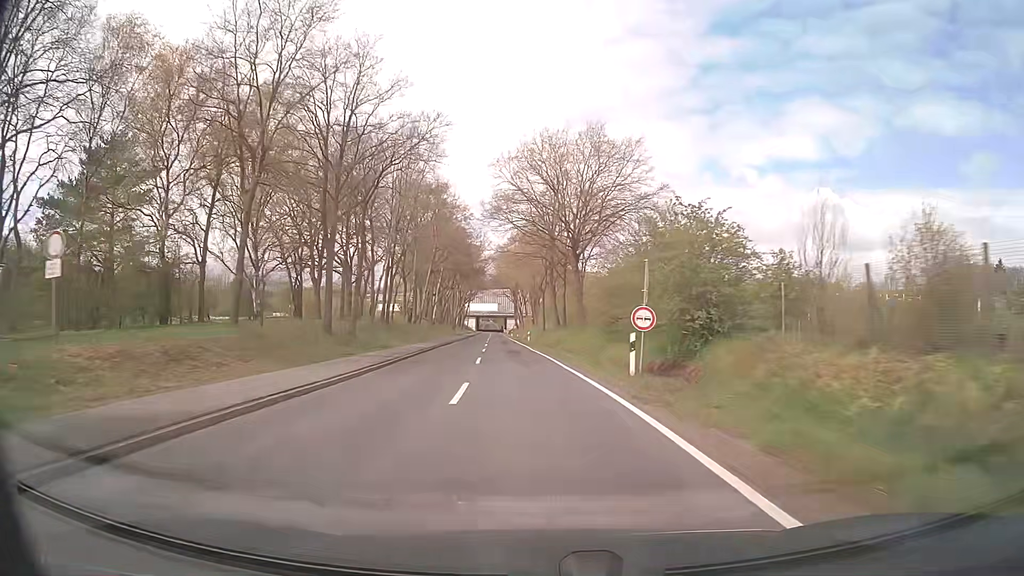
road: secondary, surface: asphalt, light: Day
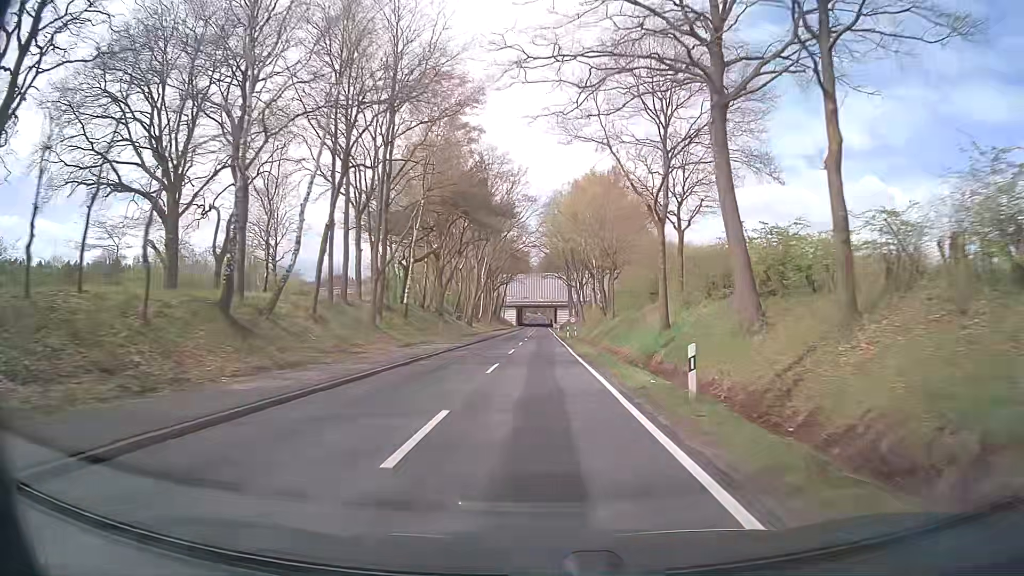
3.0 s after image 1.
(-2.7, +54.0) m; -4°
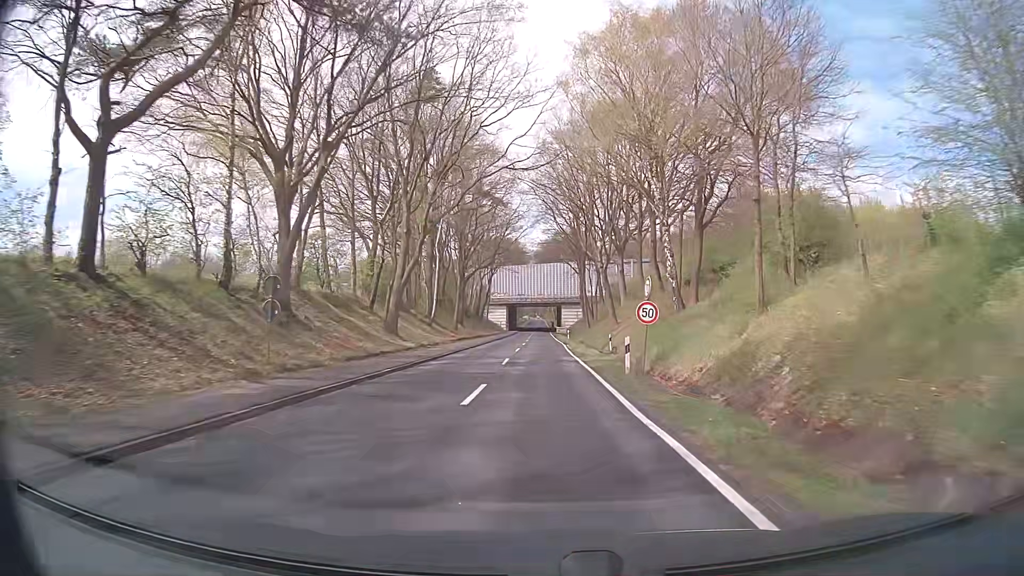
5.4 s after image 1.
(0.0, +43.3) m; 0°
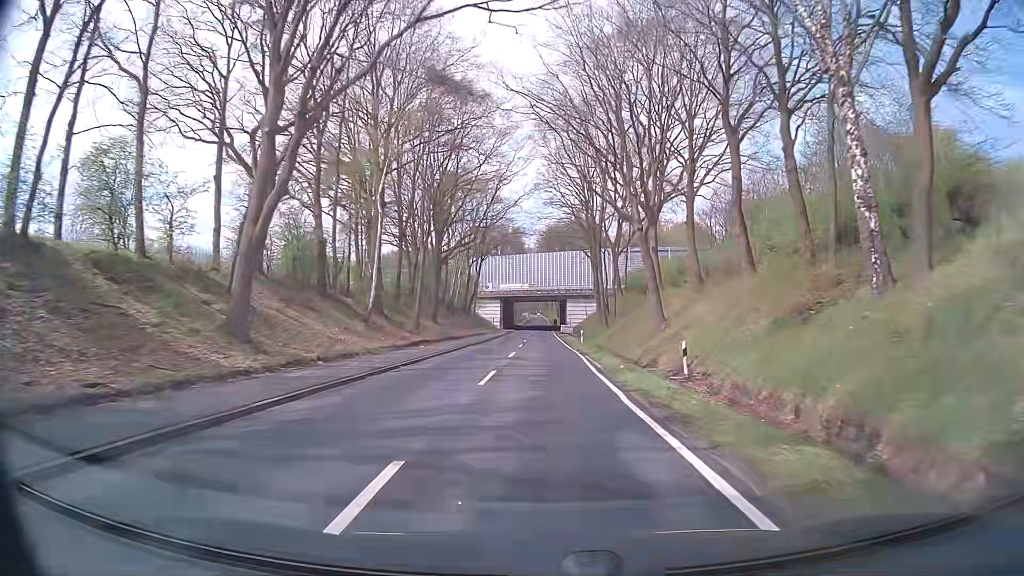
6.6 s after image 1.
(-0.1, +21.4) m; 0°
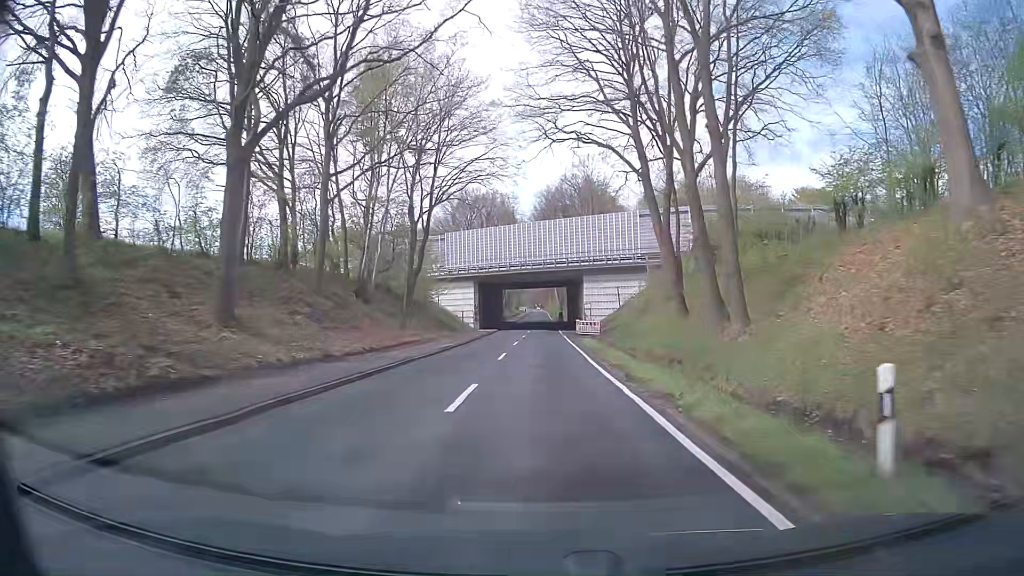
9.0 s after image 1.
(+0.1, +41.3) m; 0°
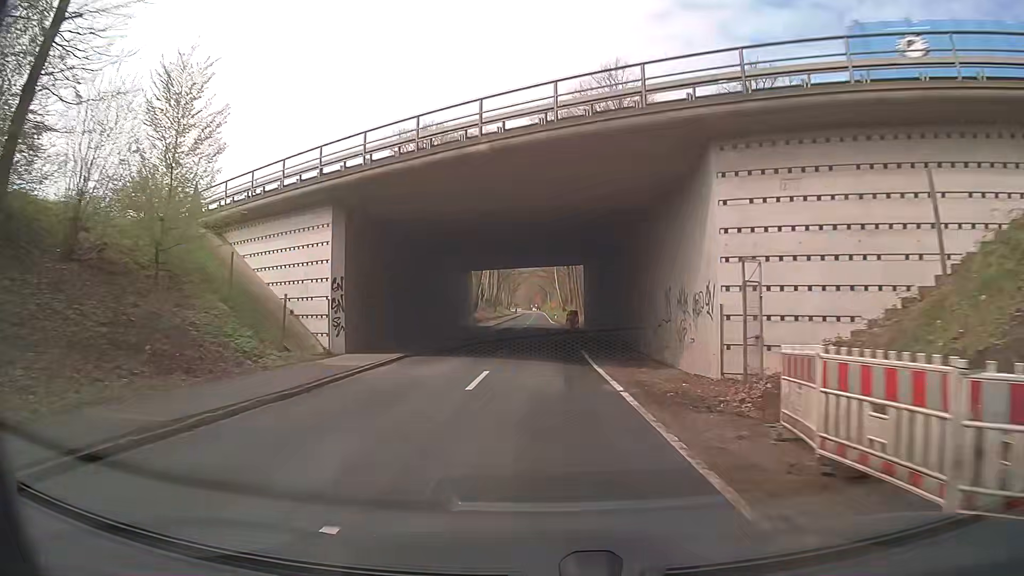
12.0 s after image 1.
(0.0, +45.7) m; 0°
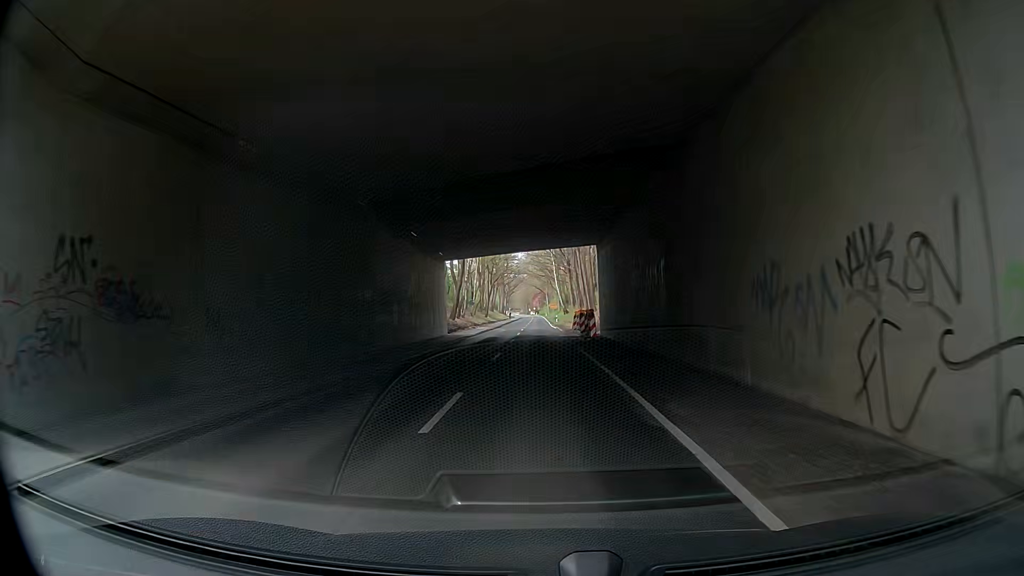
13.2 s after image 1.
(+0.1, +16.5) m; +1°
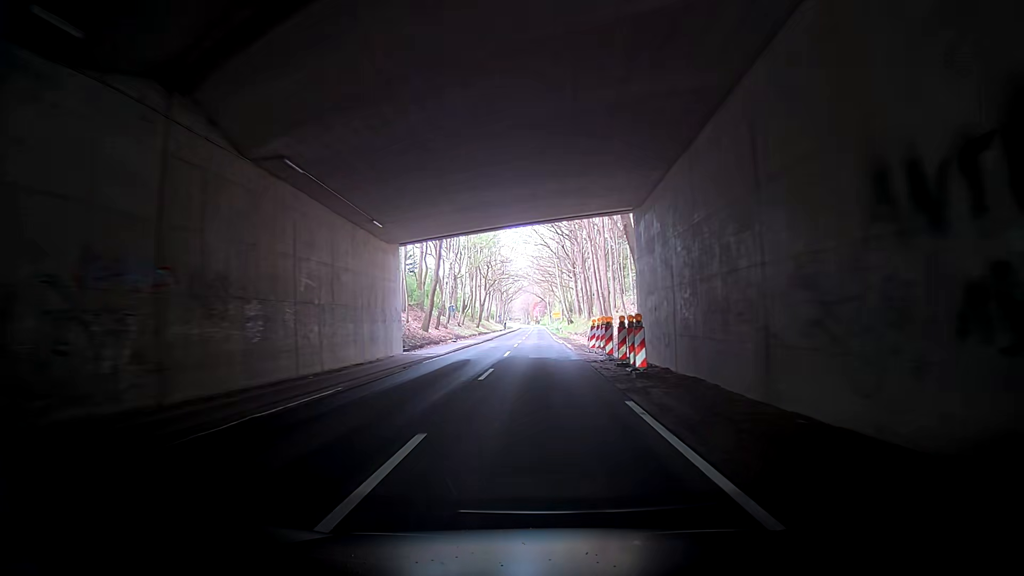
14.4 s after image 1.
(-0.7, +15.9) m; -3°
